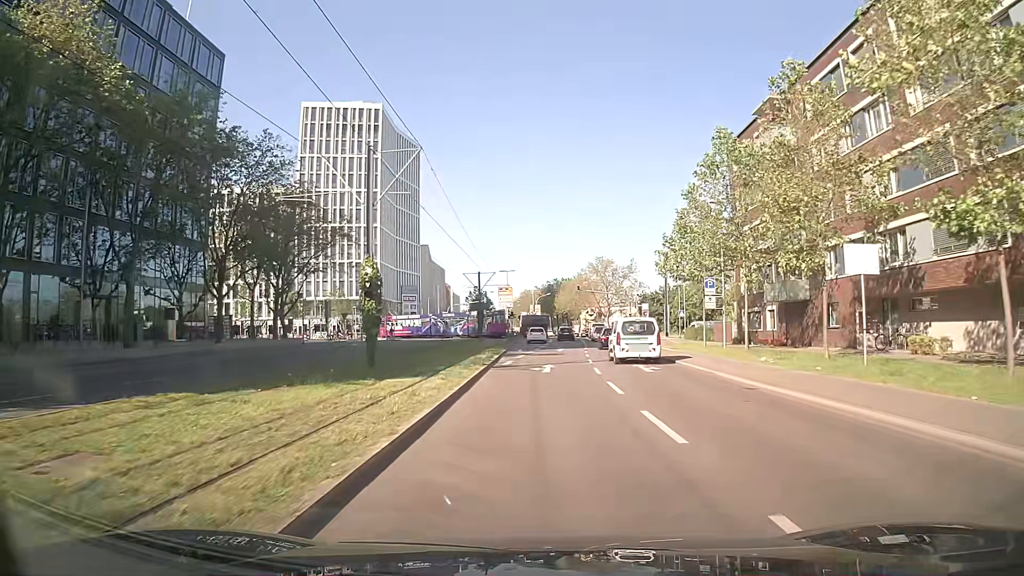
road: secondary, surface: asphalt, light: Day
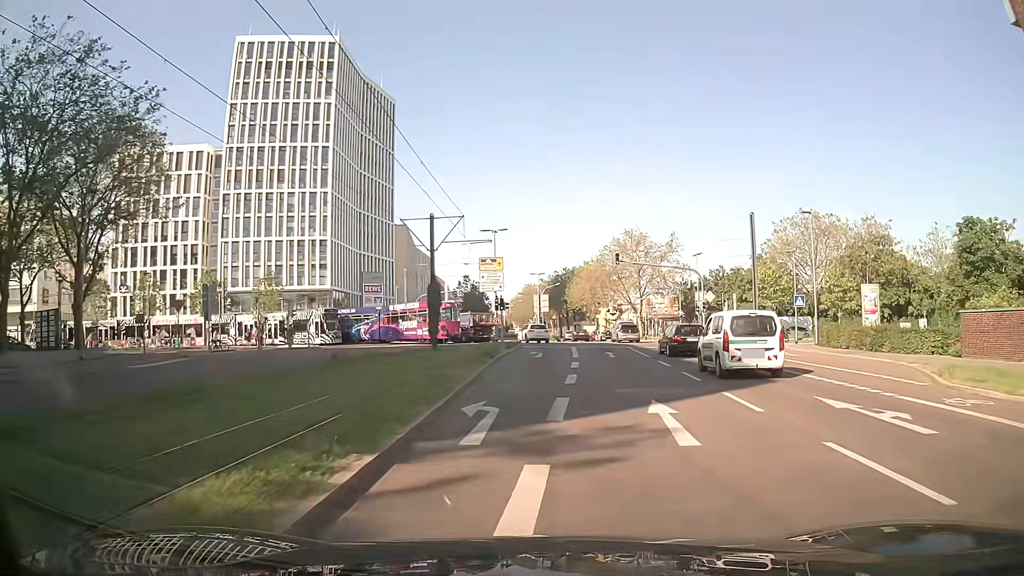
(-0.1, +35.1) m; 0°
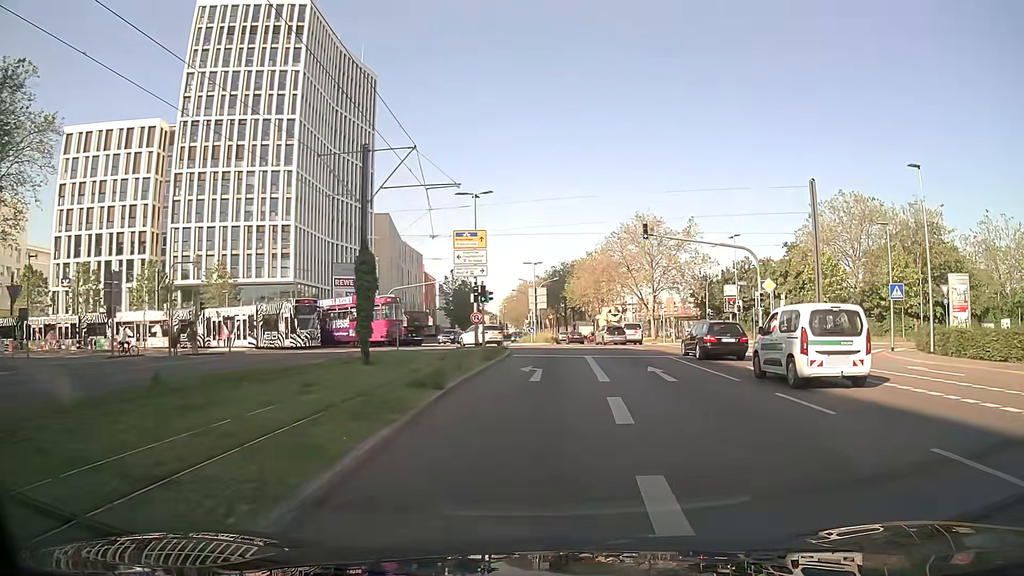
(0.0, +13.6) m; 0°
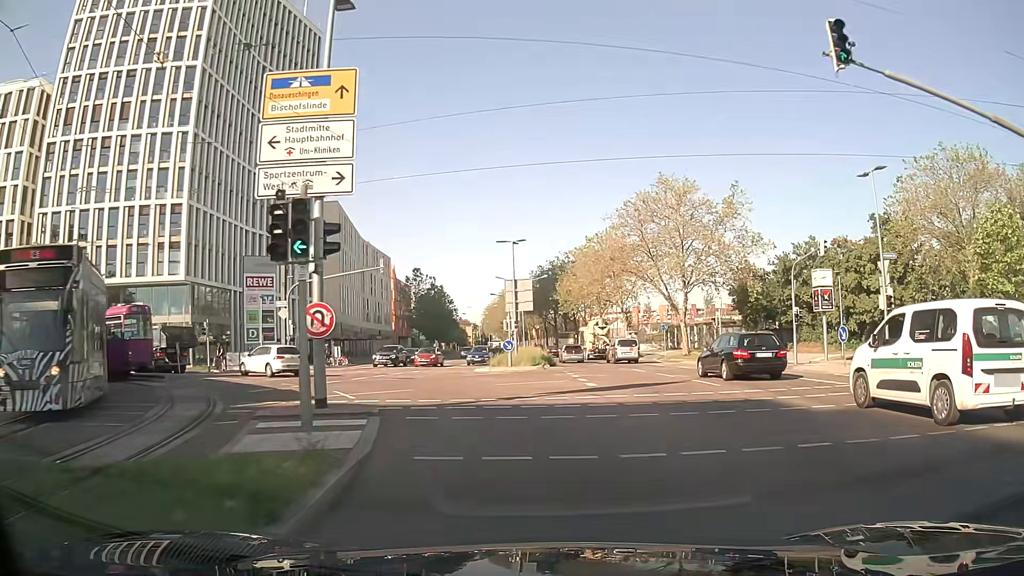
(+0.3, +24.3) m; +1°
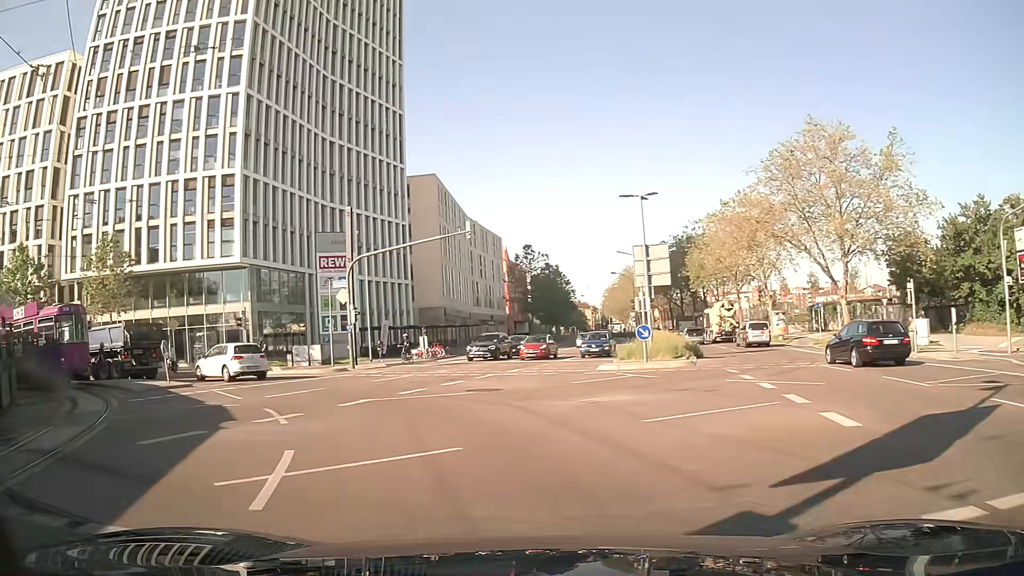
(-0.8, +10.5) m; -10°
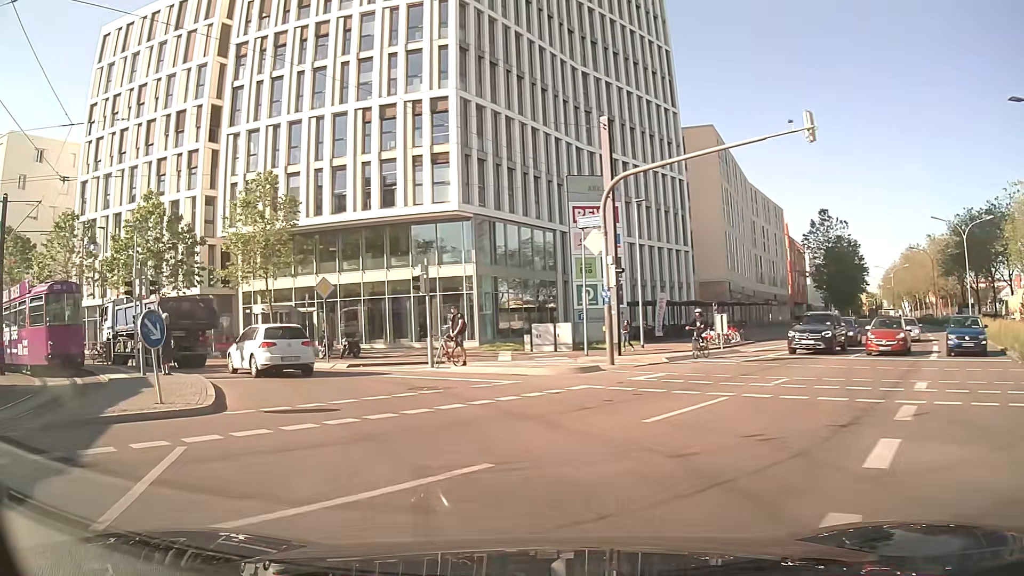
(-2.7, +13.7) m; -22°
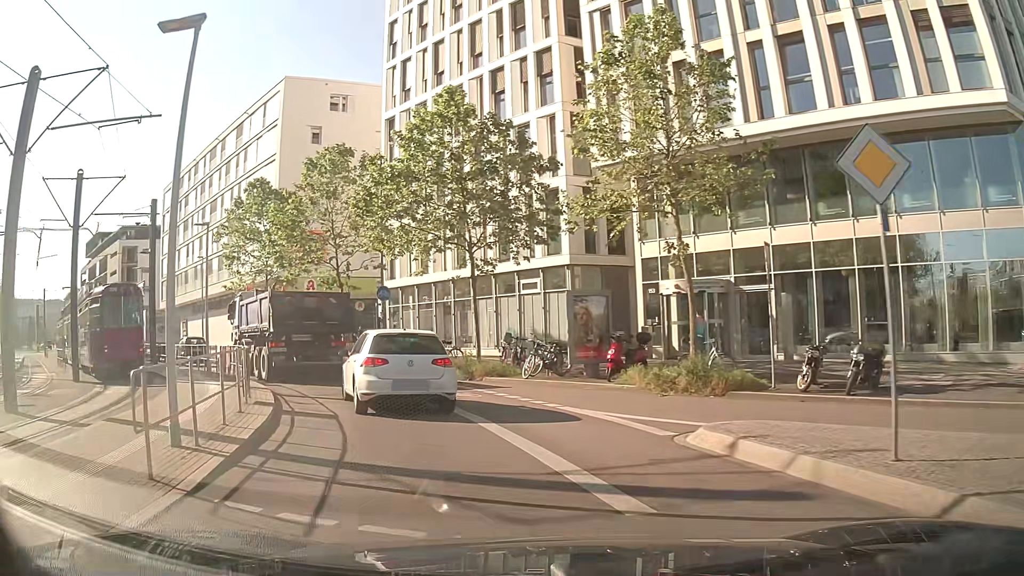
(-6.1, +17.6) m; -38°
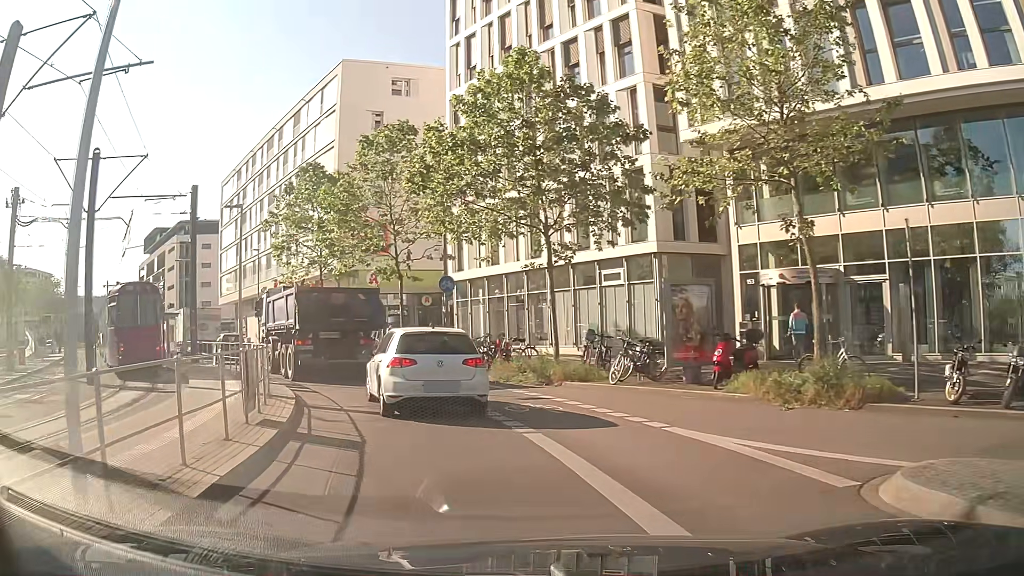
(-0.1, +3.2) m; -5°
